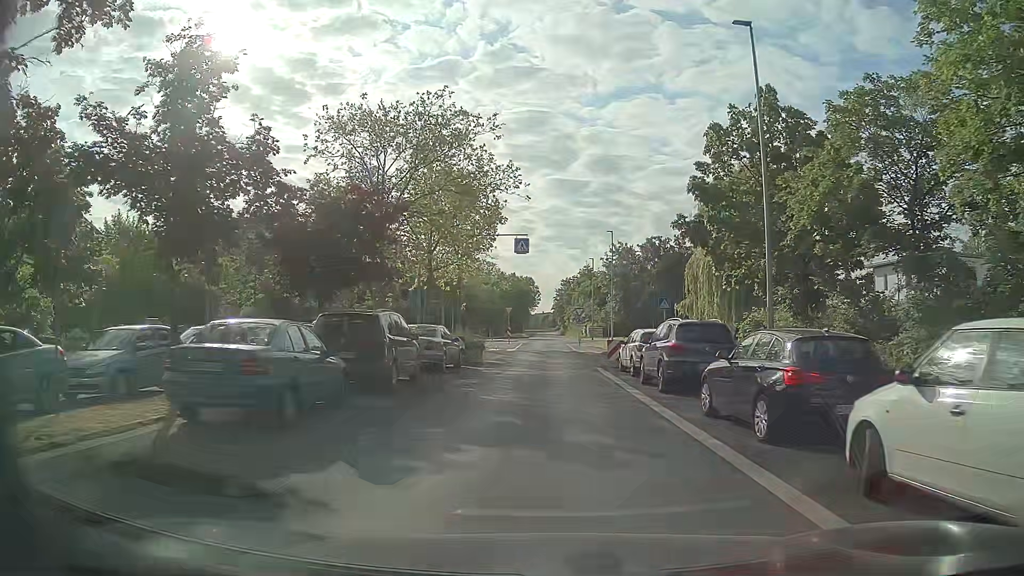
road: unclassified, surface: asphalt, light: Day
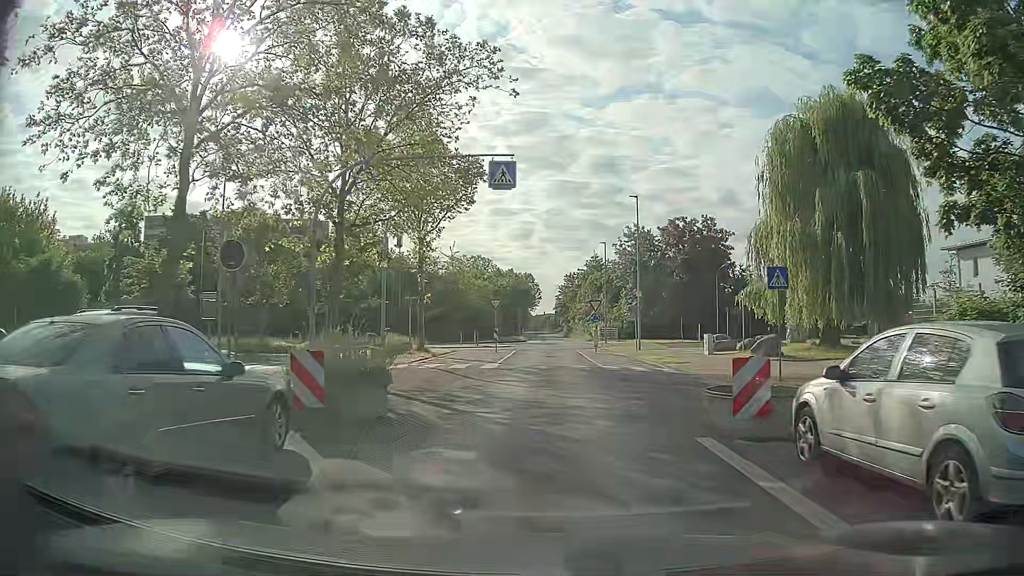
(0.0, +16.6) m; +1°
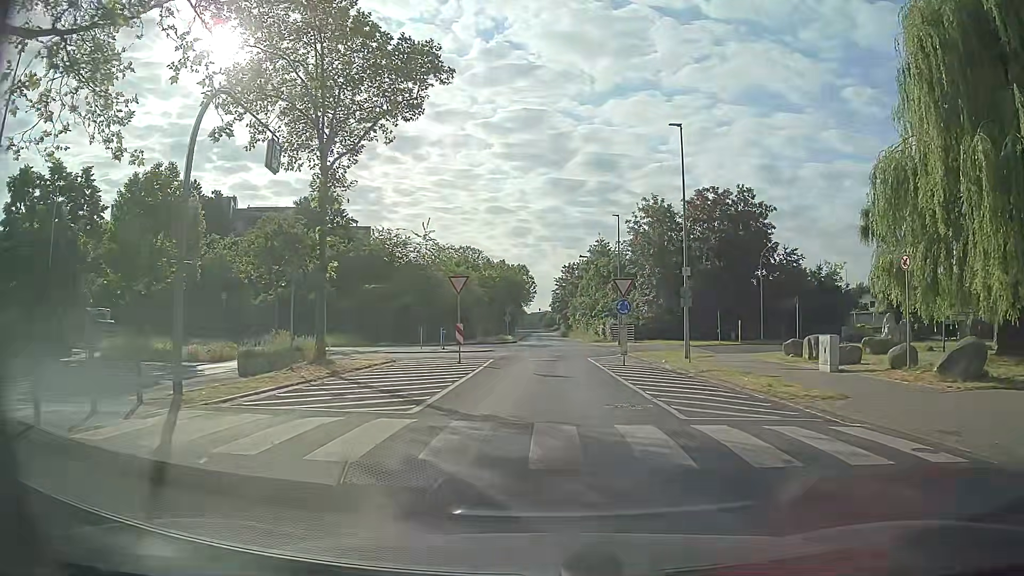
(-0.2, +15.9) m; -1°
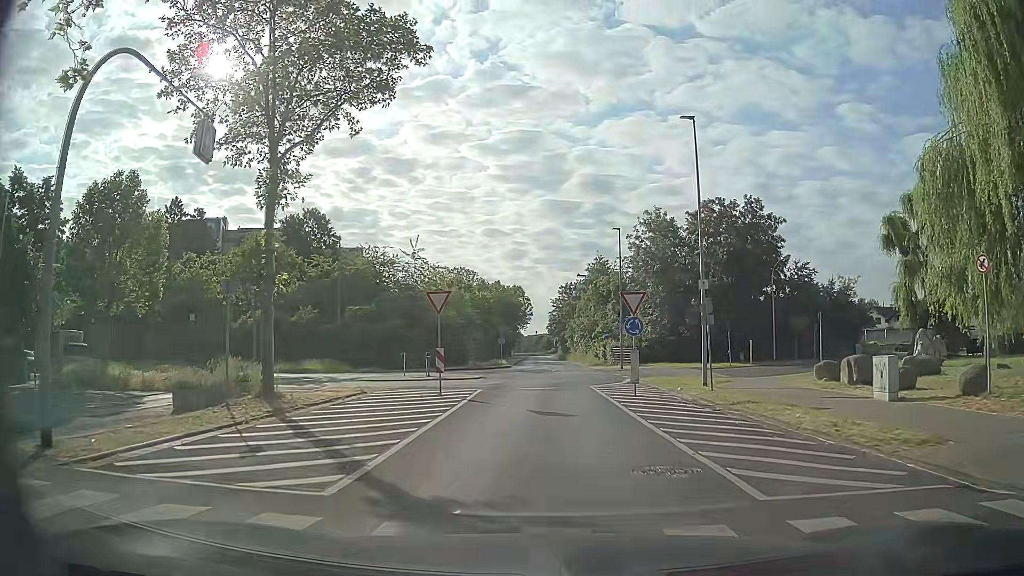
(0.0, +3.9) m; +1°
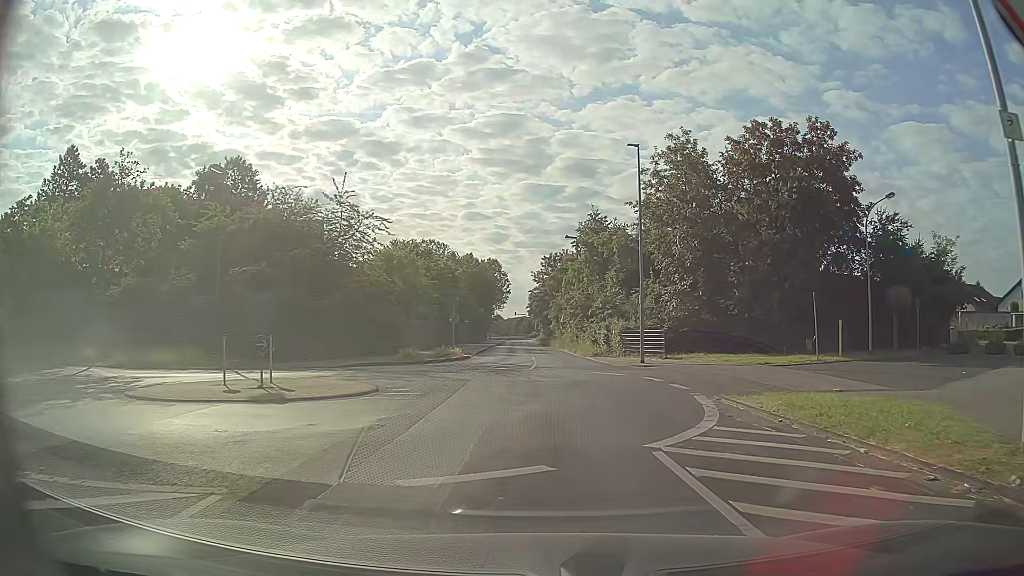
(-0.1, +18.5) m; 0°
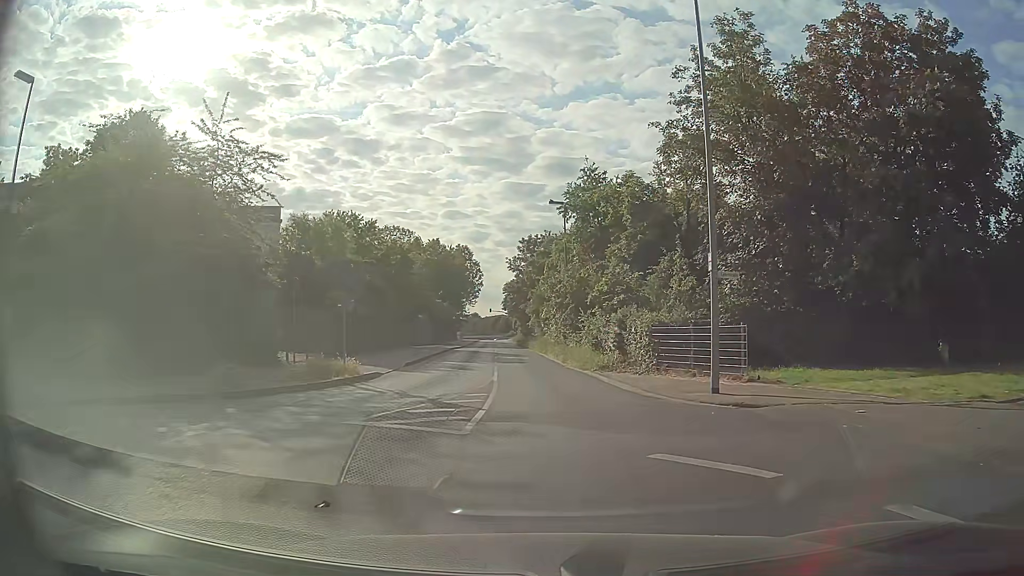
(+0.2, +16.3) m; +2°
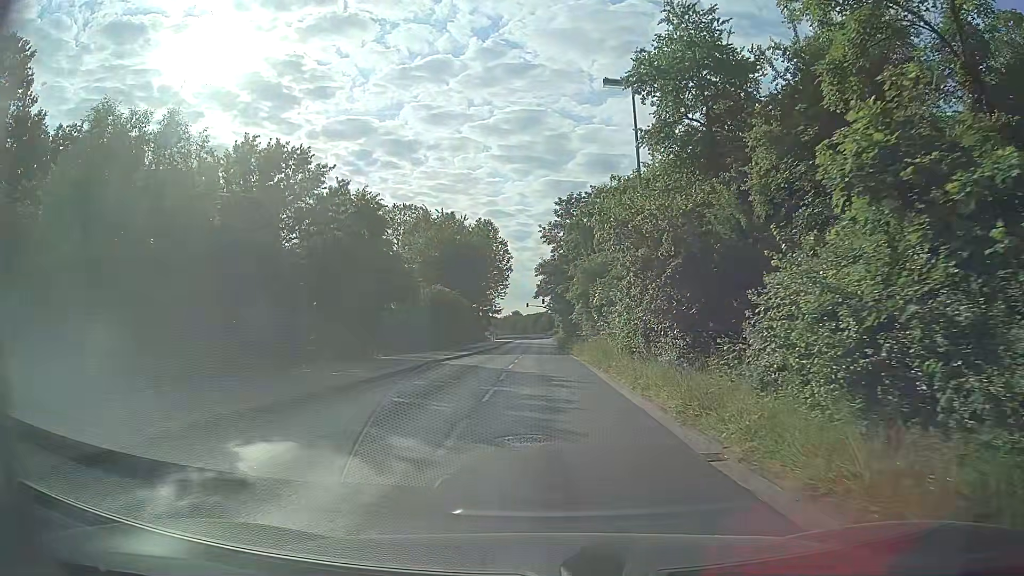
(-0.3, +22.5) m; -3°
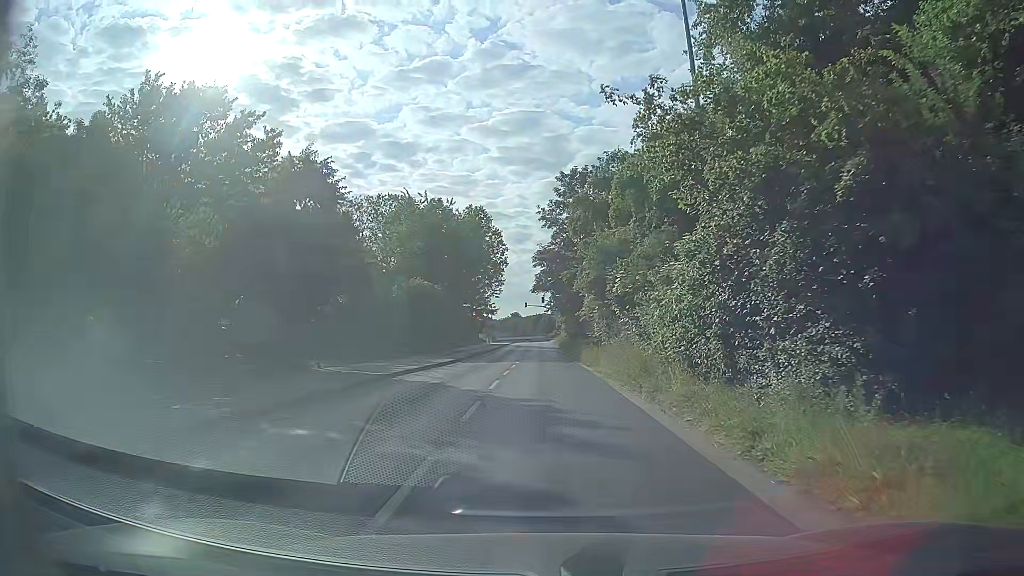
(0.0, +9.1) m; 0°
(0, +10) (0, +20) (0, +30) (0, +40) (0, +50) (-1, +60) (-1, +70) (-1, +80) (-1, +90) (-1, +100) m
